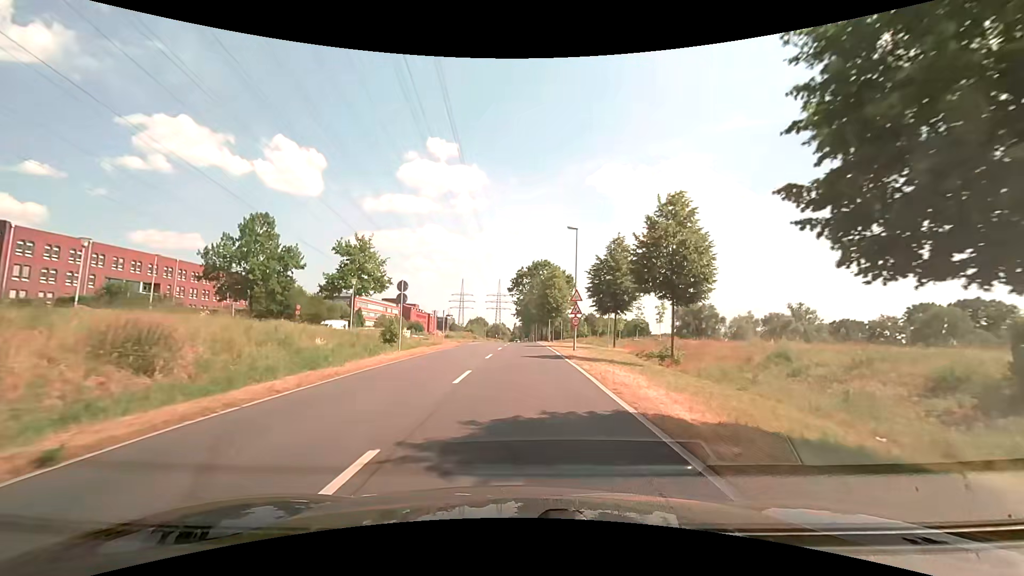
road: secondary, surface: asphalt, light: Day
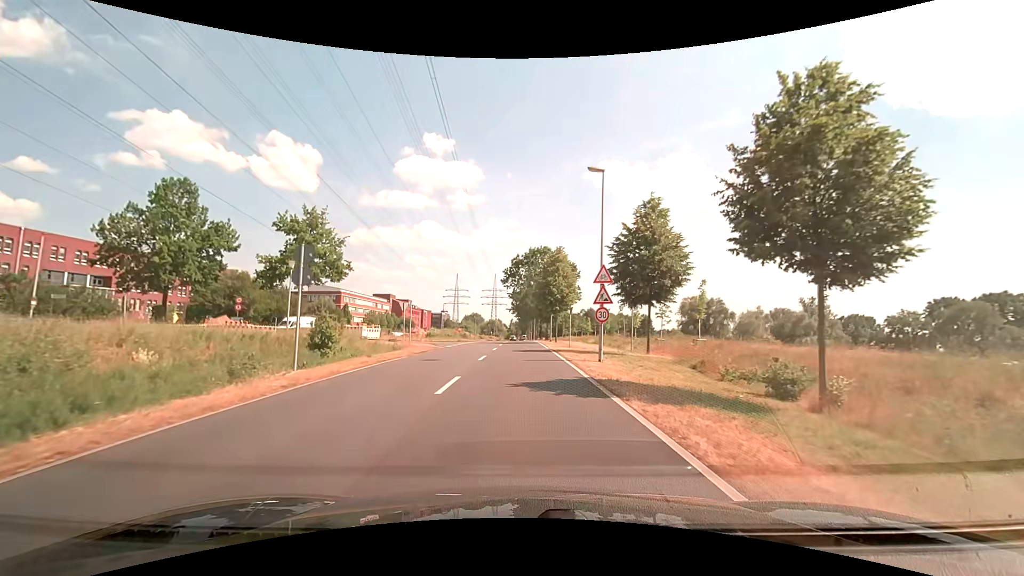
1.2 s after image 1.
(0.0, +11.0) m; 0°
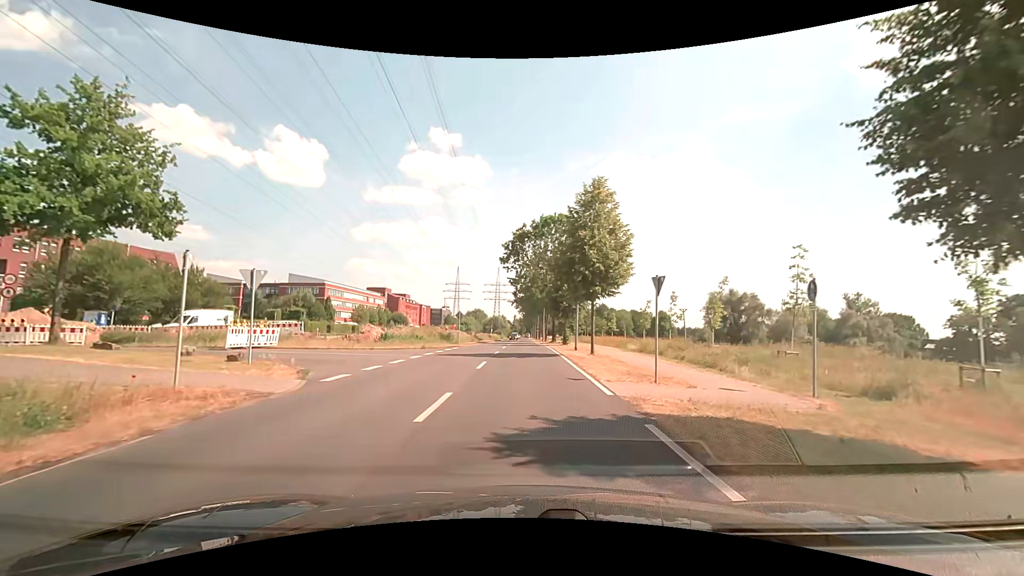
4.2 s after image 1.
(-0.1, +20.9) m; 0°
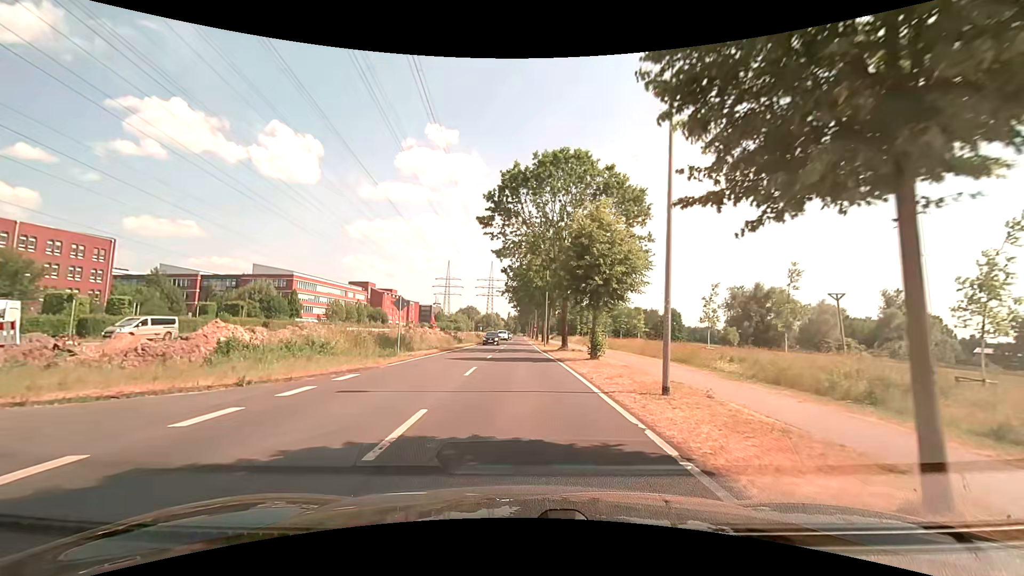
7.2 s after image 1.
(+0.1, +20.3) m; 0°
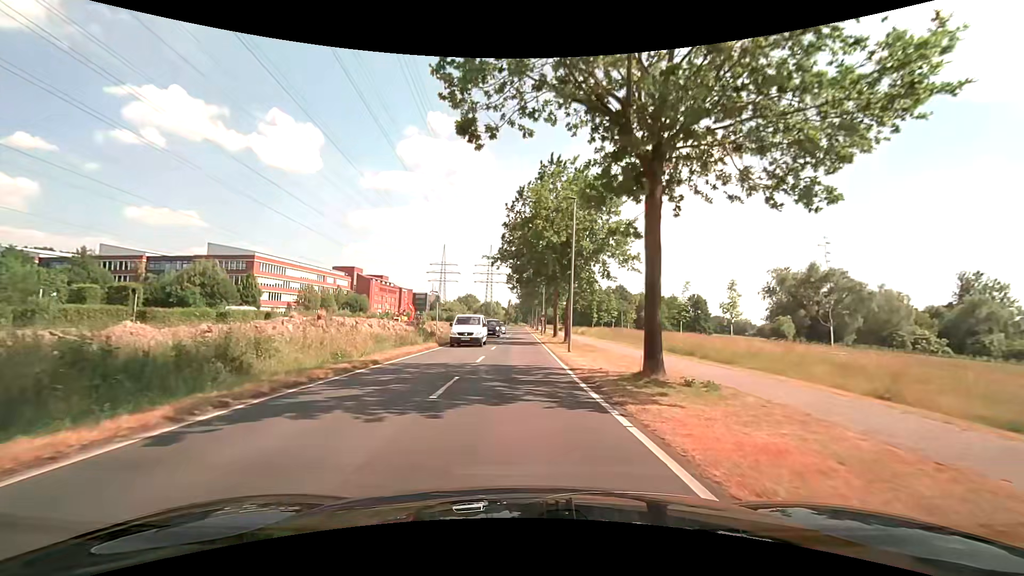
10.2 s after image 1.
(+0.1, +23.6) m; 0°
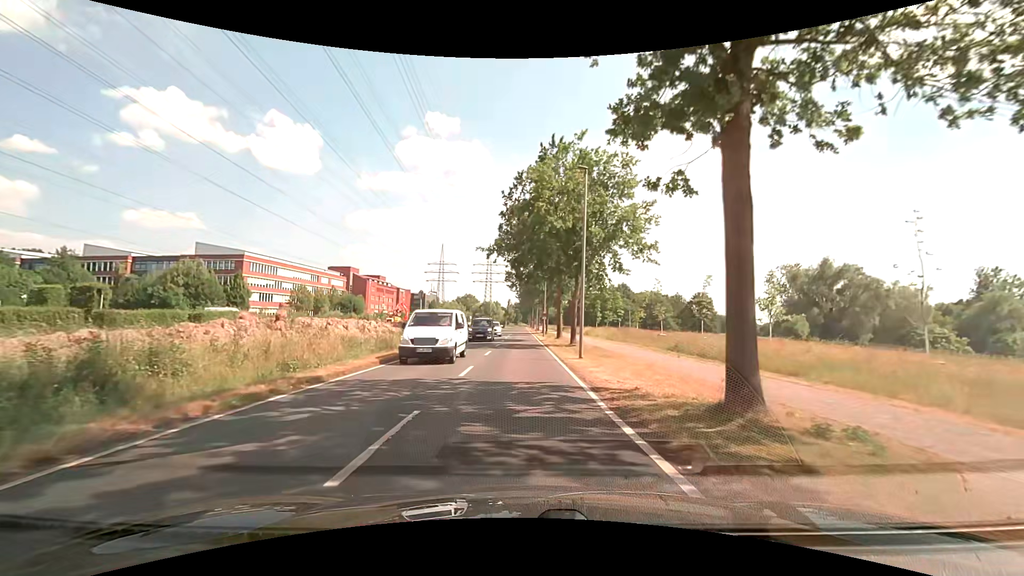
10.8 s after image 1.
(0.0, +4.8) m; 0°
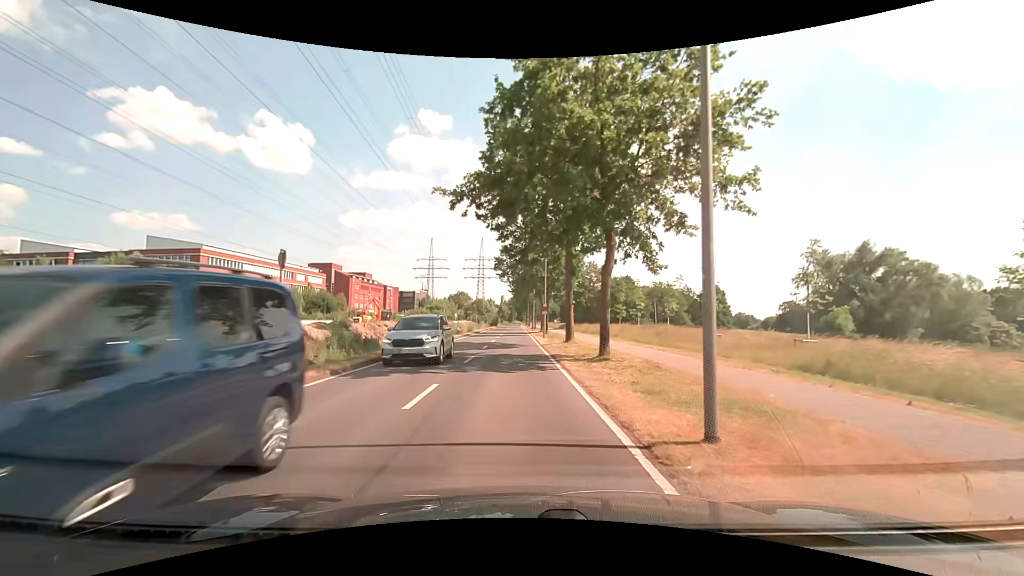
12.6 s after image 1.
(+0.2, +13.9) m; +1°
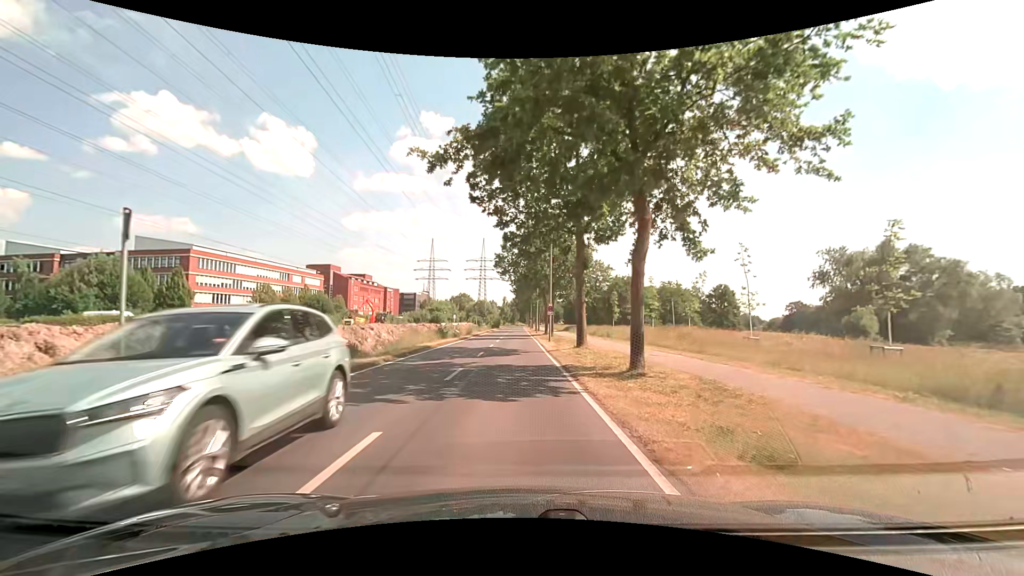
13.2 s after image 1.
(0.0, +4.5) m; 0°
(0, +10) (0, +20) (0, +30) (0, +40) (-1, +50) (-1, +60) (-1, +70) (-1, +80) (-1, +90) (-1, +100) m
